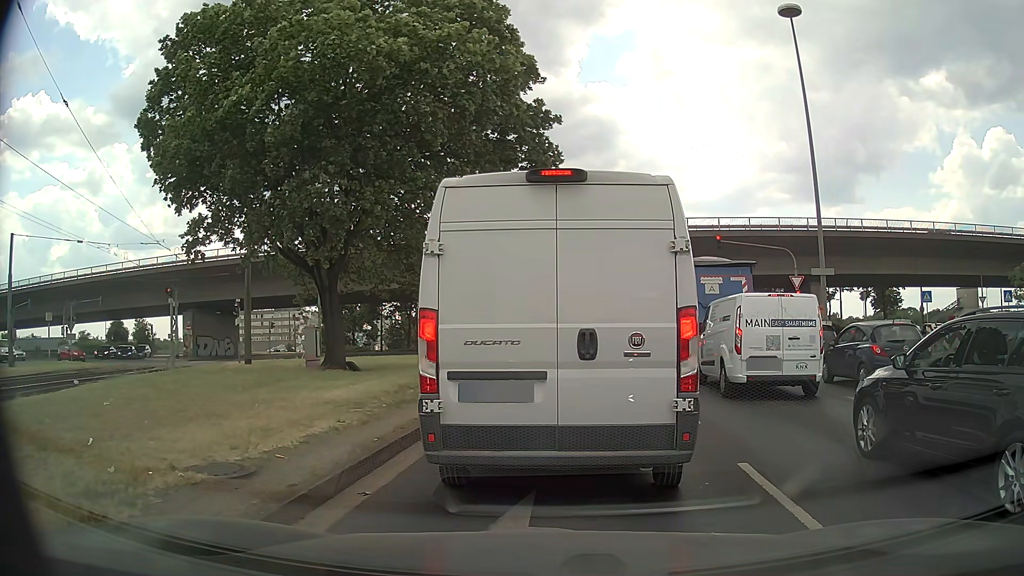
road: primary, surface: asphalt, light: Day
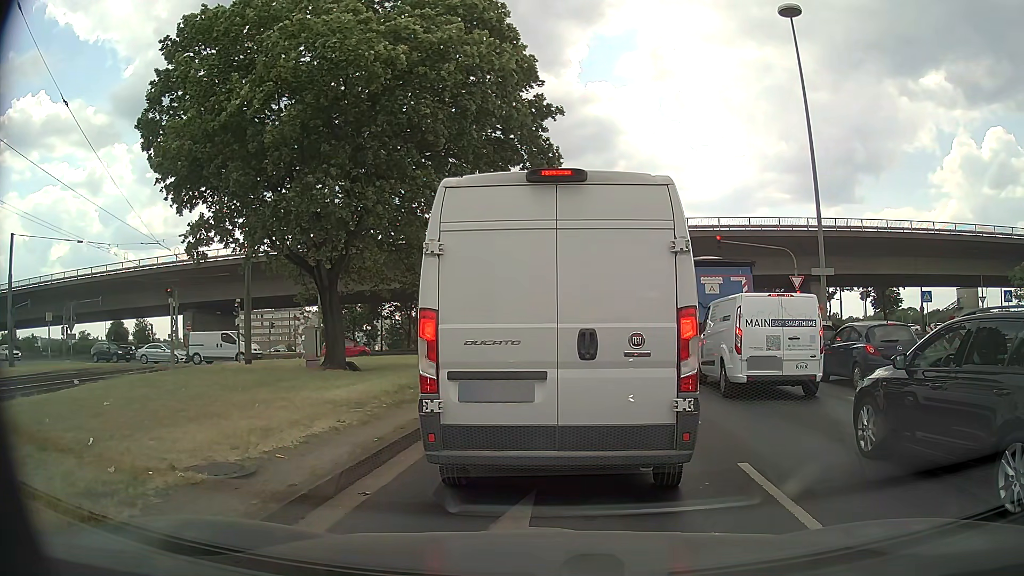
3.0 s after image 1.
(0.0, 0.0) m; 0°
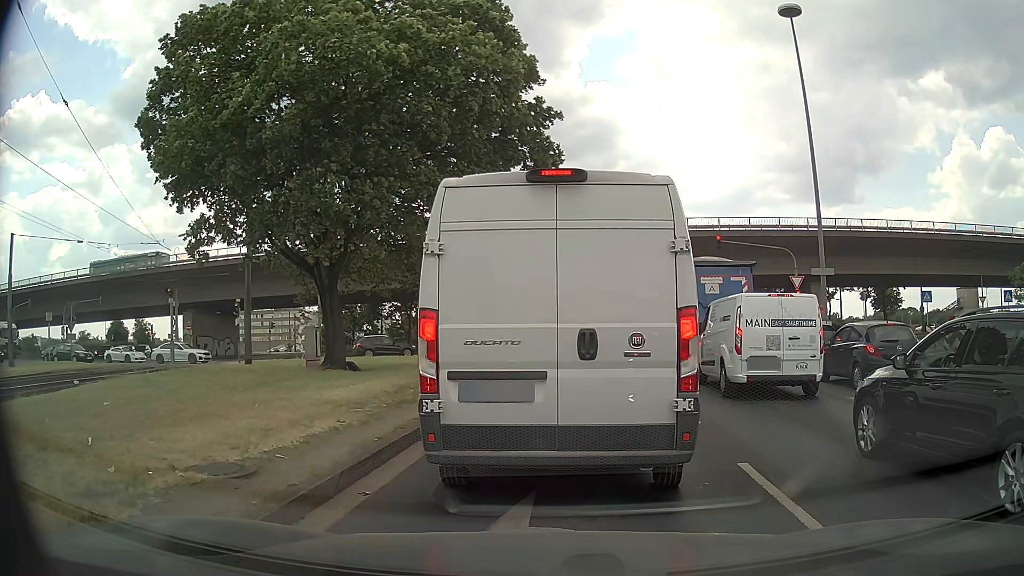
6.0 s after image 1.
(0.0, 0.0) m; 0°
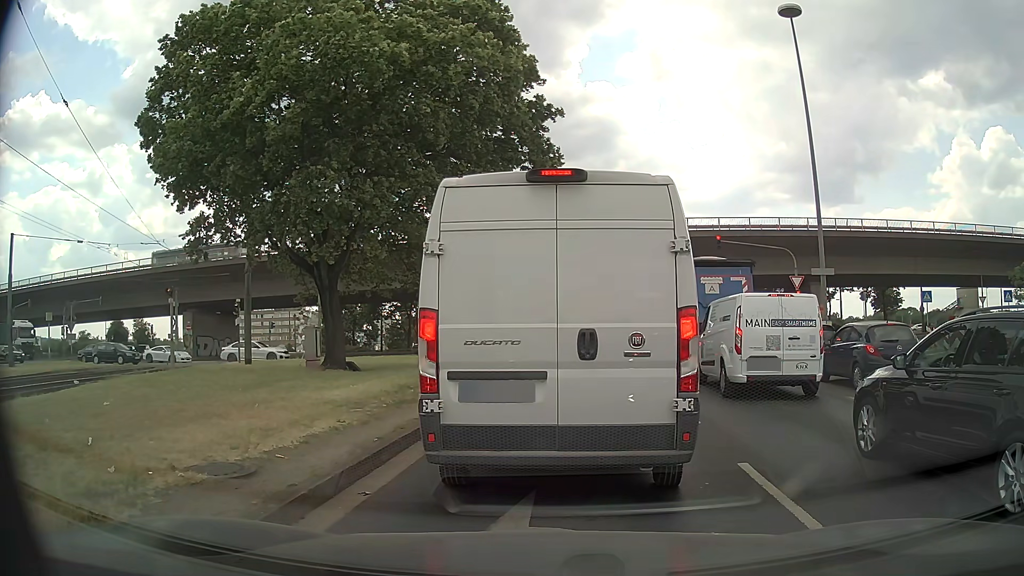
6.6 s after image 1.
(0.0, 0.0) m; 0°
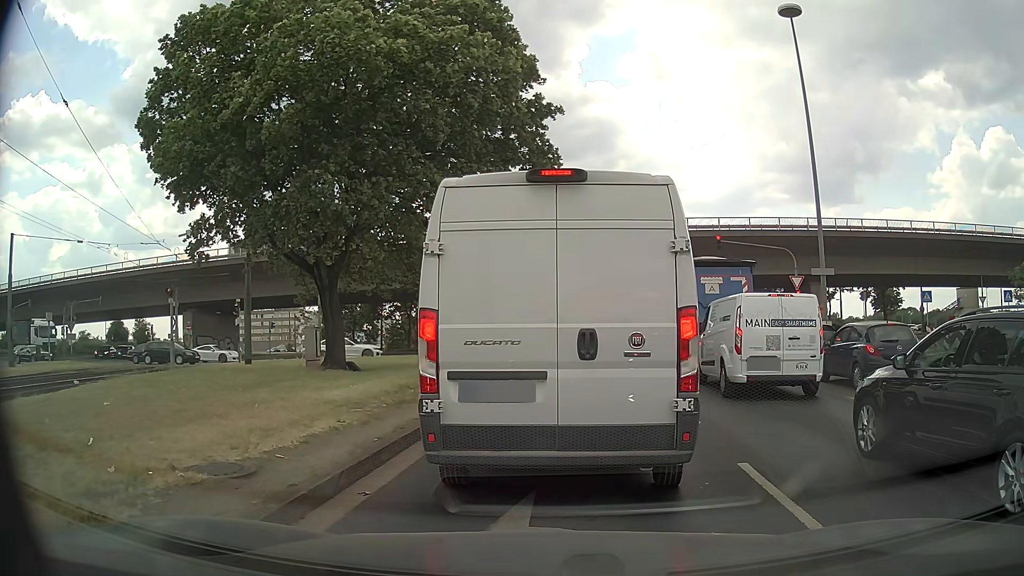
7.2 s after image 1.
(0.0, 0.0) m; 0°
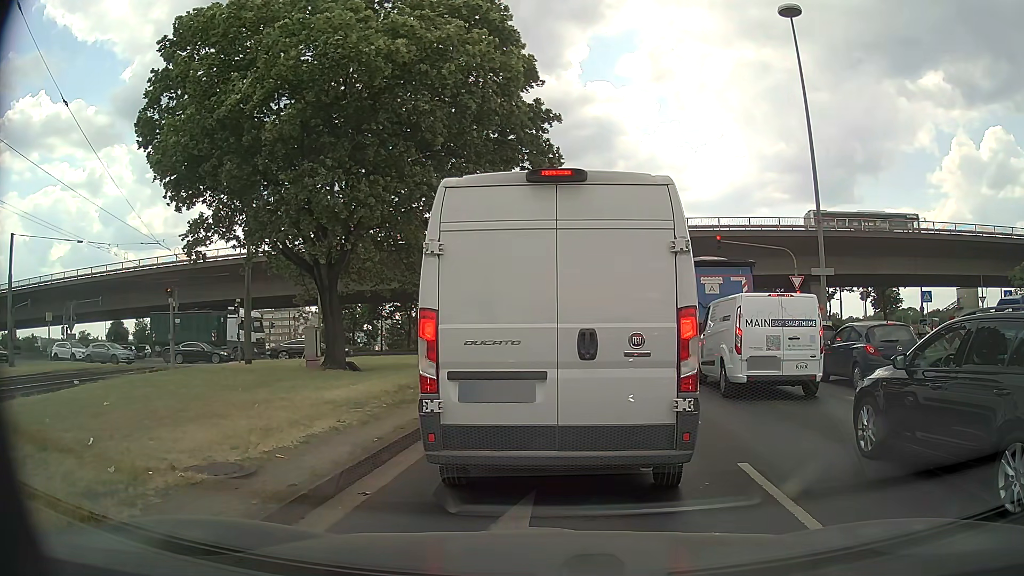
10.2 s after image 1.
(0.0, 0.0) m; 0°
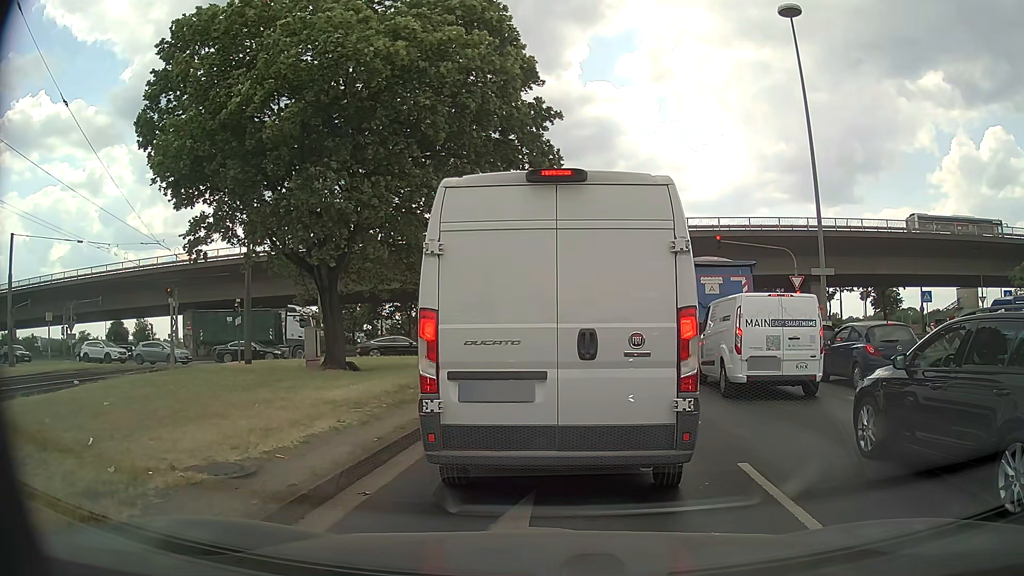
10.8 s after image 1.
(0.0, 0.0) m; 0°
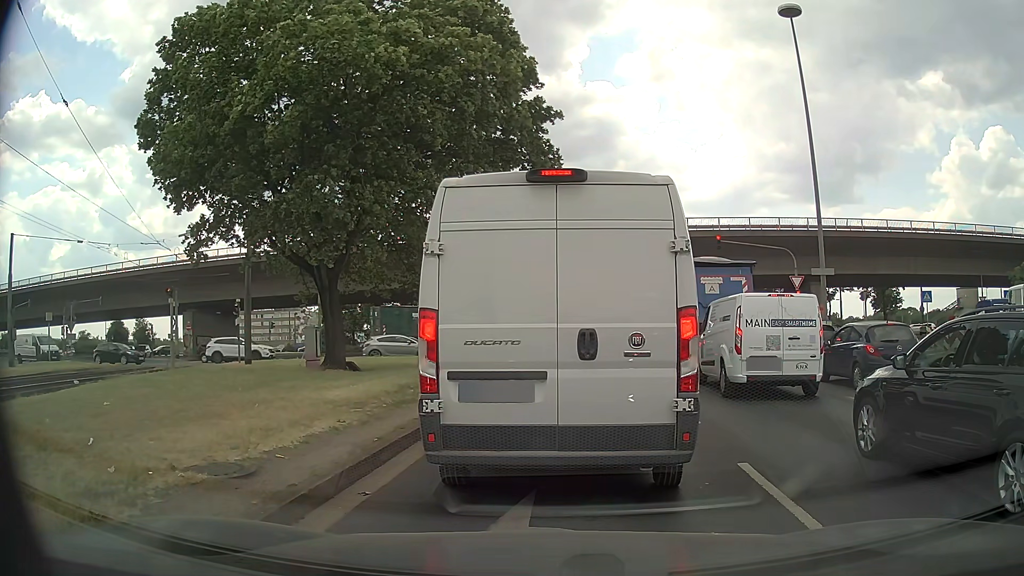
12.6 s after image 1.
(0.0, 0.0) m; 0°
(0, +10) (+1, +20) (+2, +30) (+4, +40) (+5, +50) (+6, +60) (+7, +70) (+7, +80) (+5, +89) (+1, +99) m
